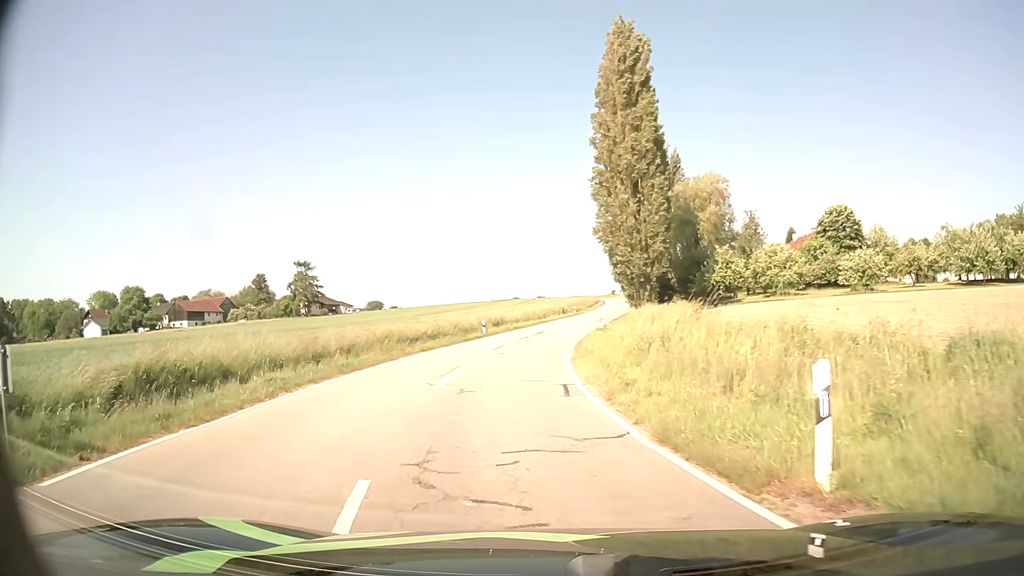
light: Day
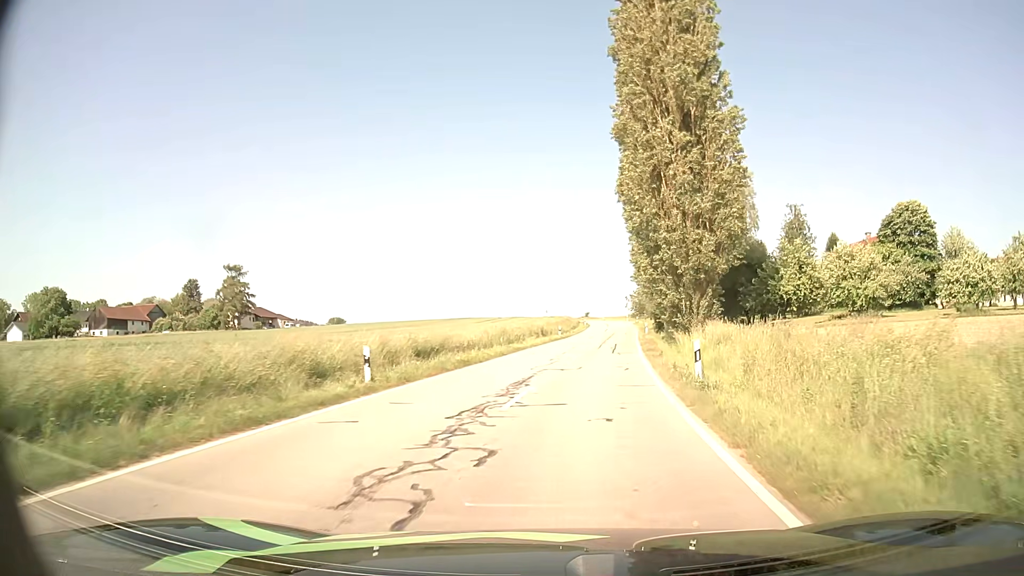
(-1.1, +27.3) m; +2°
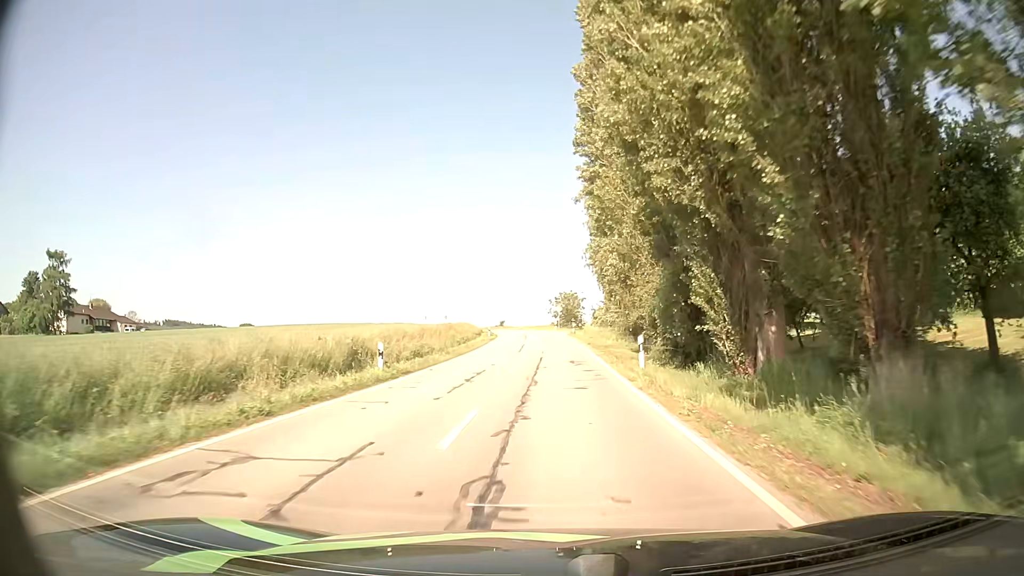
(+3.3, +39.4) m; +6°
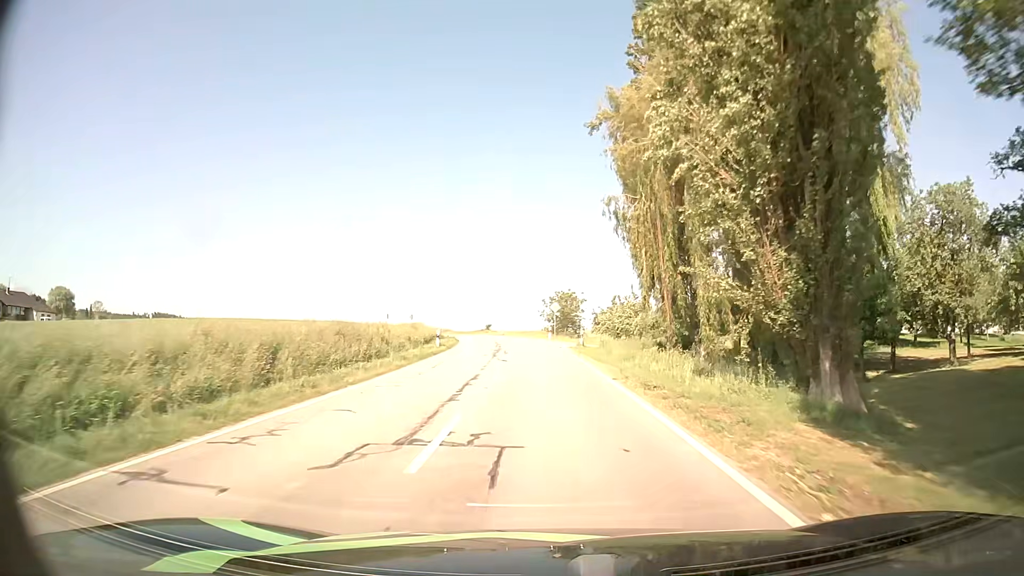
(+0.4, +25.6) m; 0°
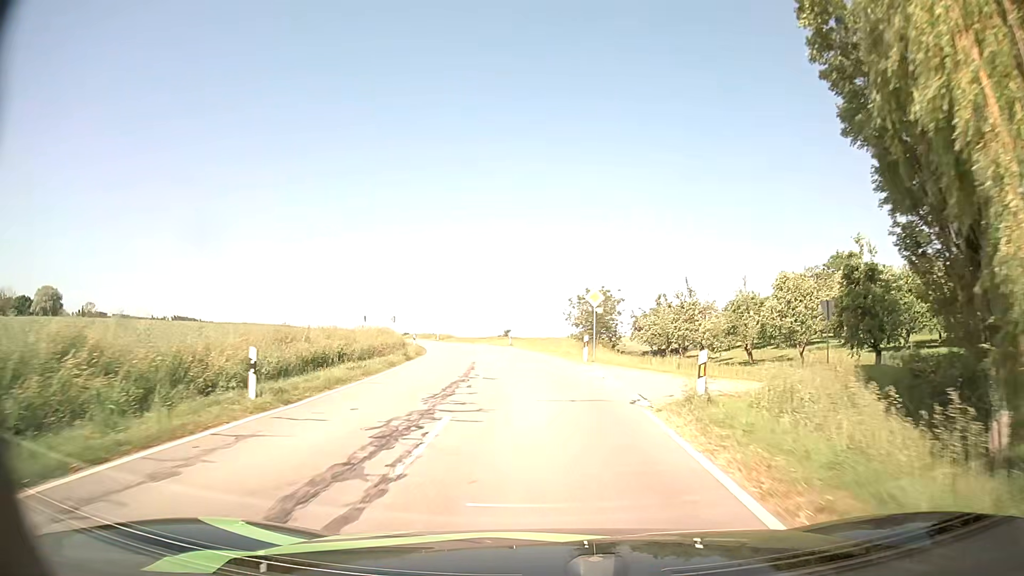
(+0.1, +25.5) m; -1°
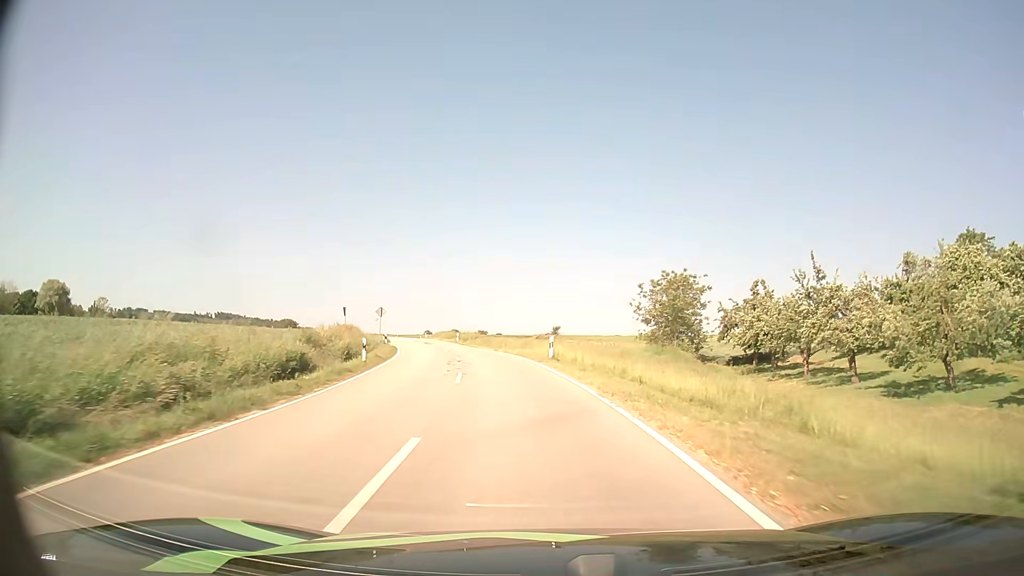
(-1.0, +25.3) m; -4°
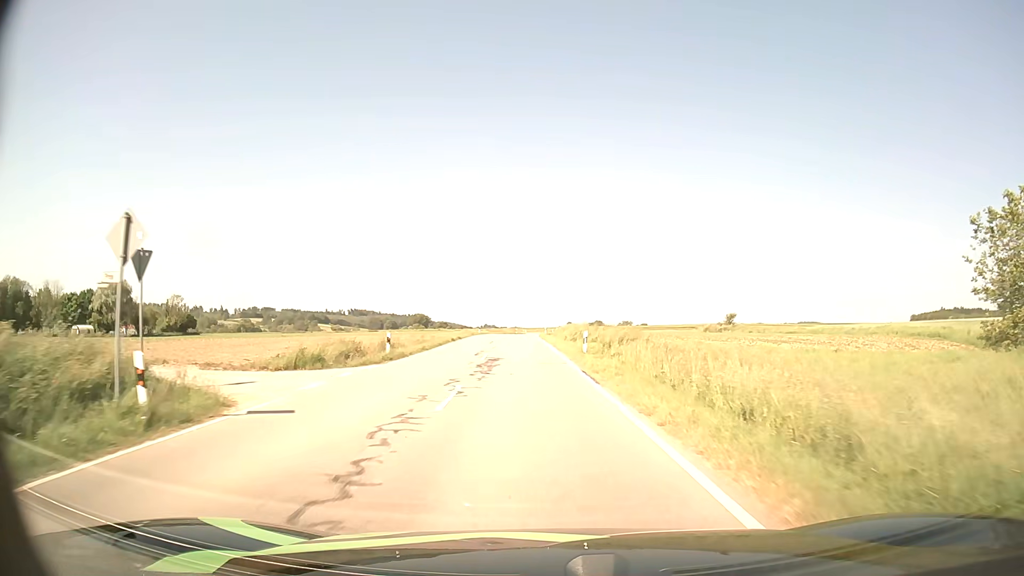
(-4.6, +42.1) m; -12°
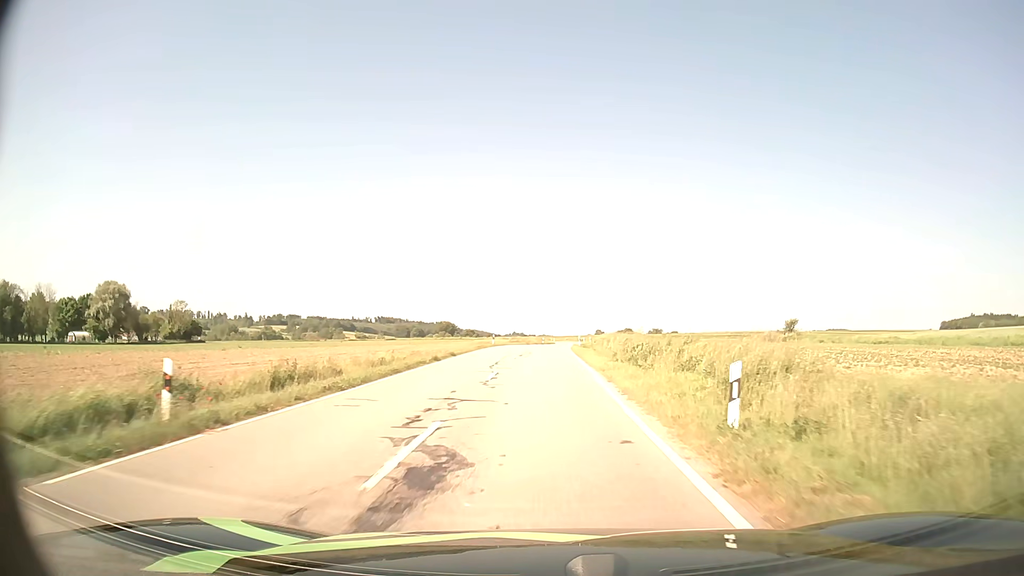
(-0.5, +17.2) m; -3°
(0, +10) (0, +20) (0, +30) (0, +40) (0, +50) (0, +60) (+1, +70) (+2, +80) (+3, +90) (+4, +100) m
